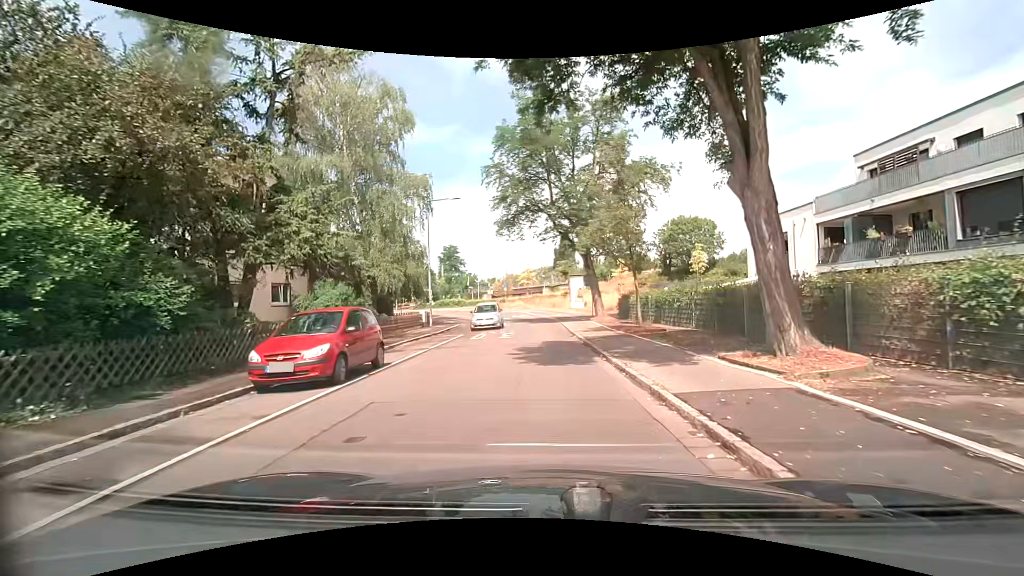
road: residential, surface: asphalt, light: Day
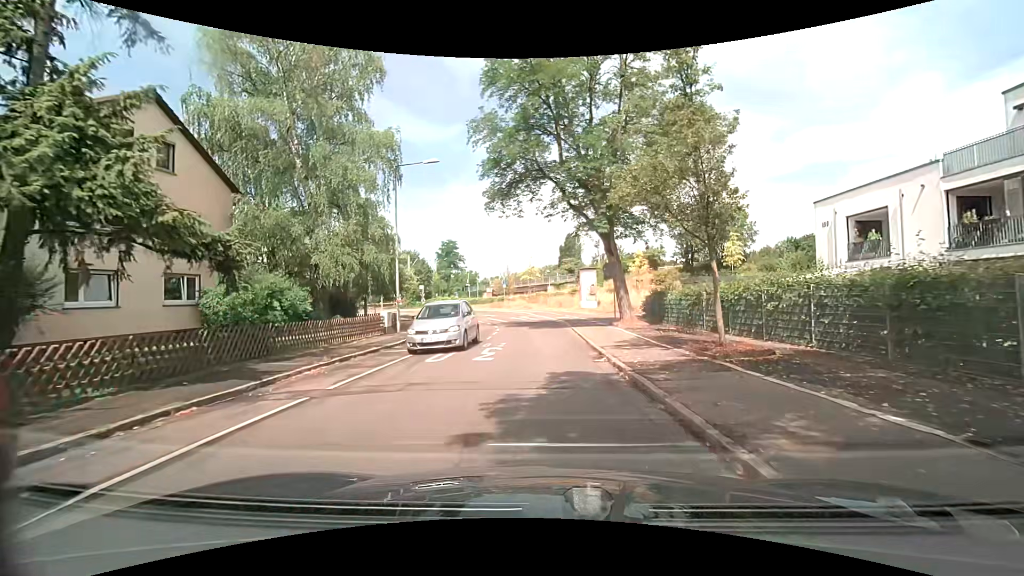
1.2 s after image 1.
(0.0, +8.7) m; 0°
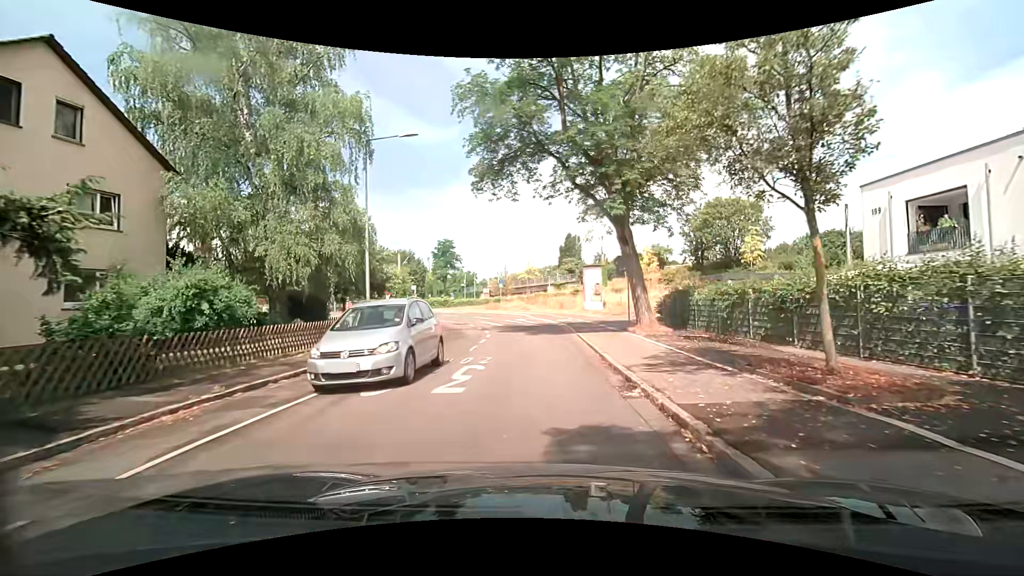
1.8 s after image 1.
(0.0, +4.4) m; 0°
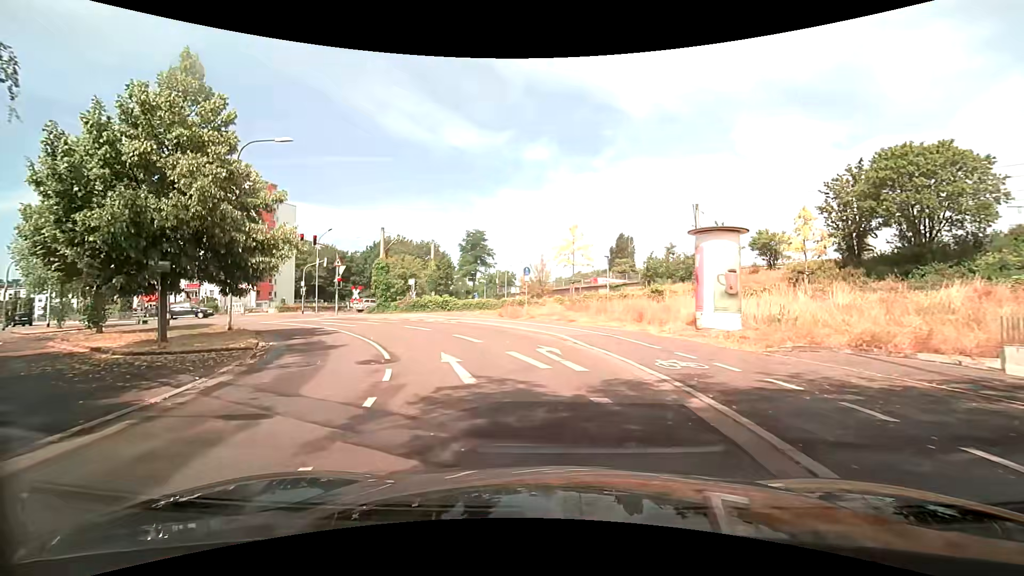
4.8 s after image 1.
(-0.3, +21.3) m; -4°
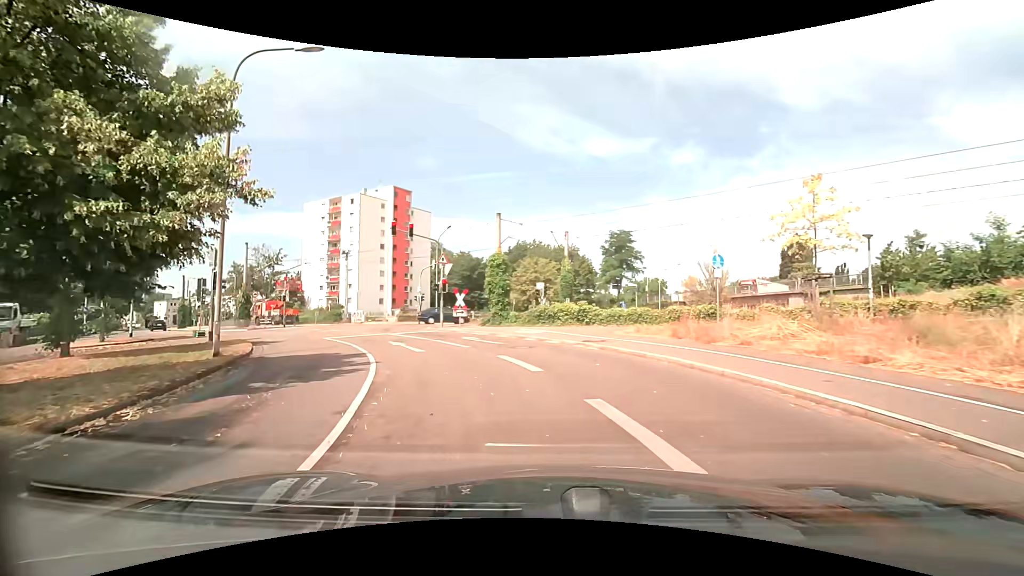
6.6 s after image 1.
(-1.3, +11.7) m; -14°
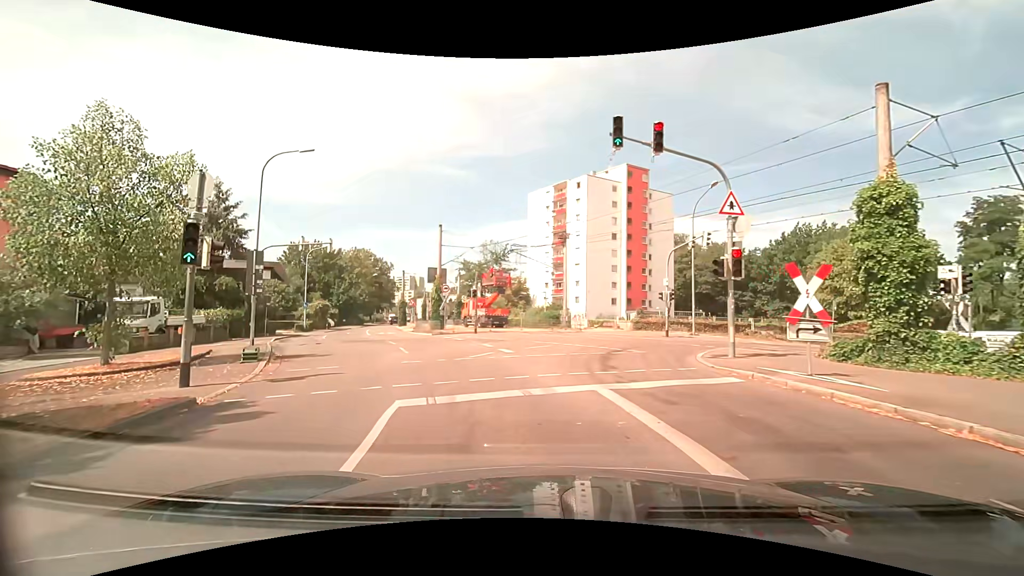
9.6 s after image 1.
(-4.3, +16.4) m; -29°
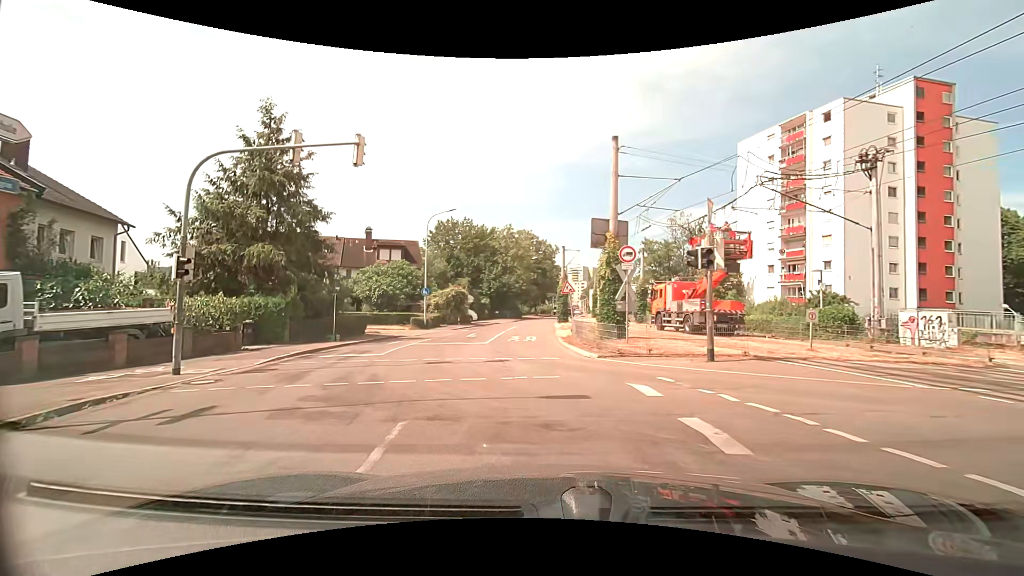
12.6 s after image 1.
(-3.4, +19.2) m; -19°
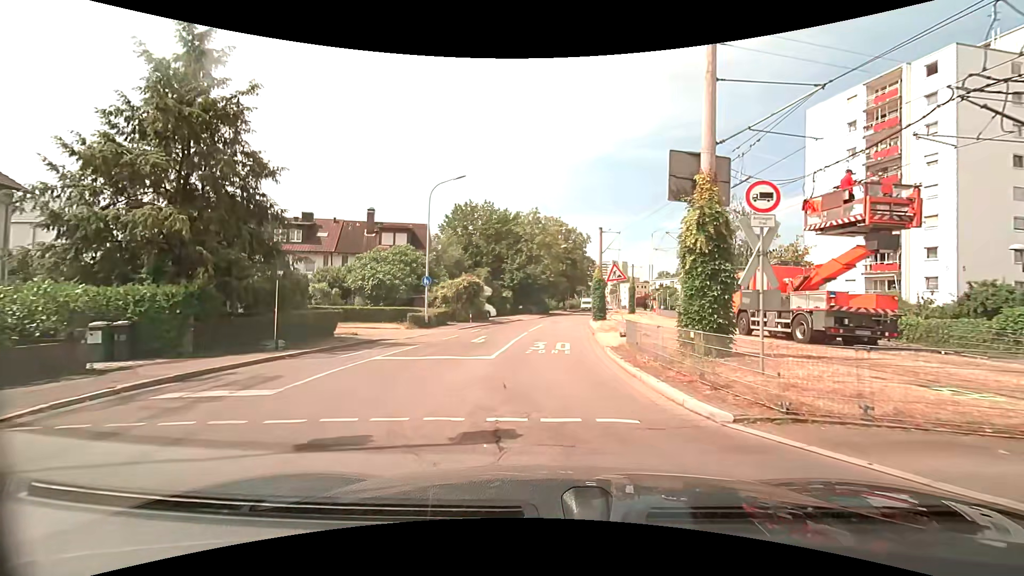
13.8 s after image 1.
(-0.5, +8.3) m; -5°
(0, +10) (0, +20) (+1, +30) (+1, +40) (+3, +50) (+4, +60) (+6, +70) (+7, +80) (+9, +89) (+10, +99) m
